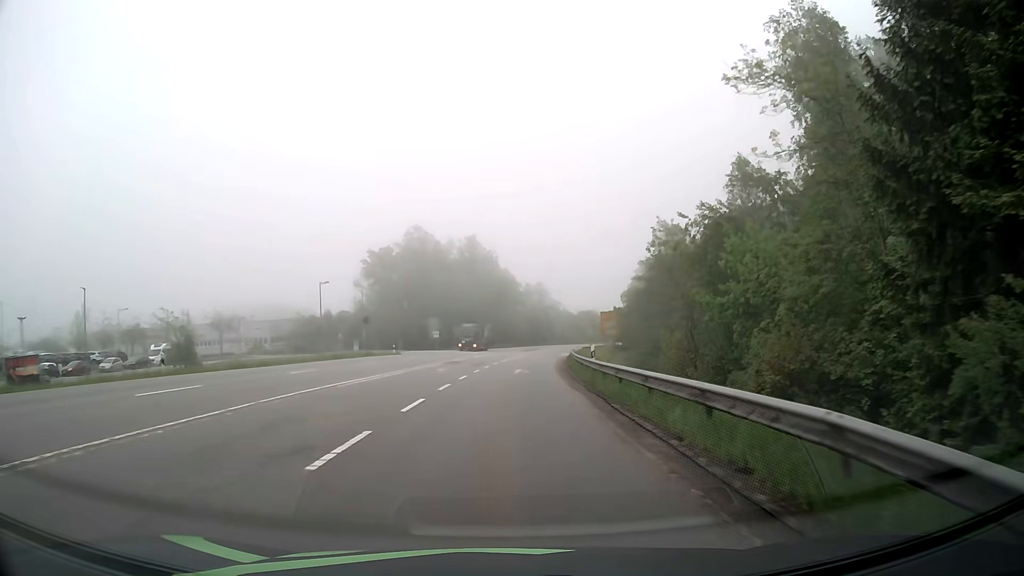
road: secondary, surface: asphalt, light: Day
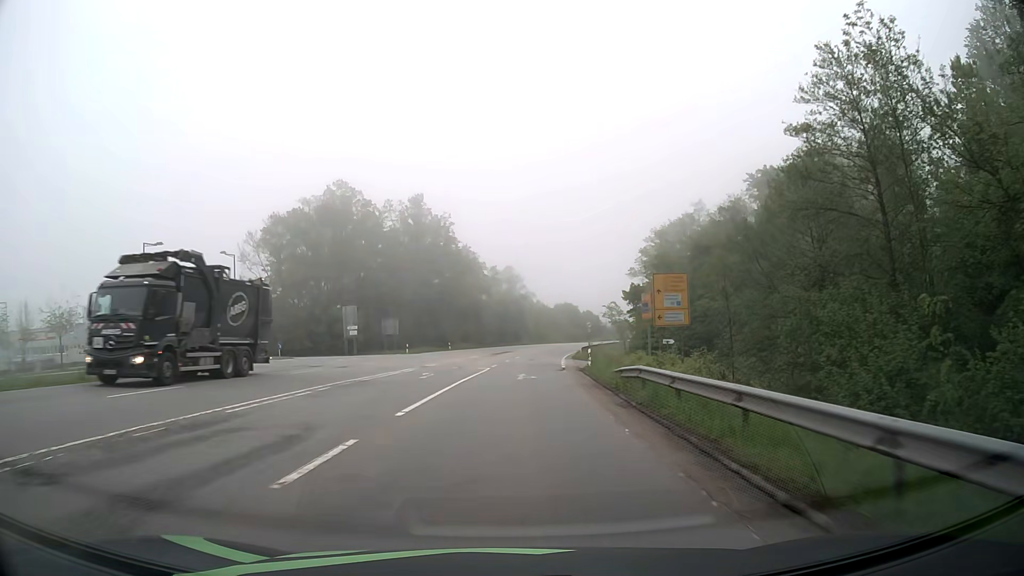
(+0.3, +36.5) m; +2°
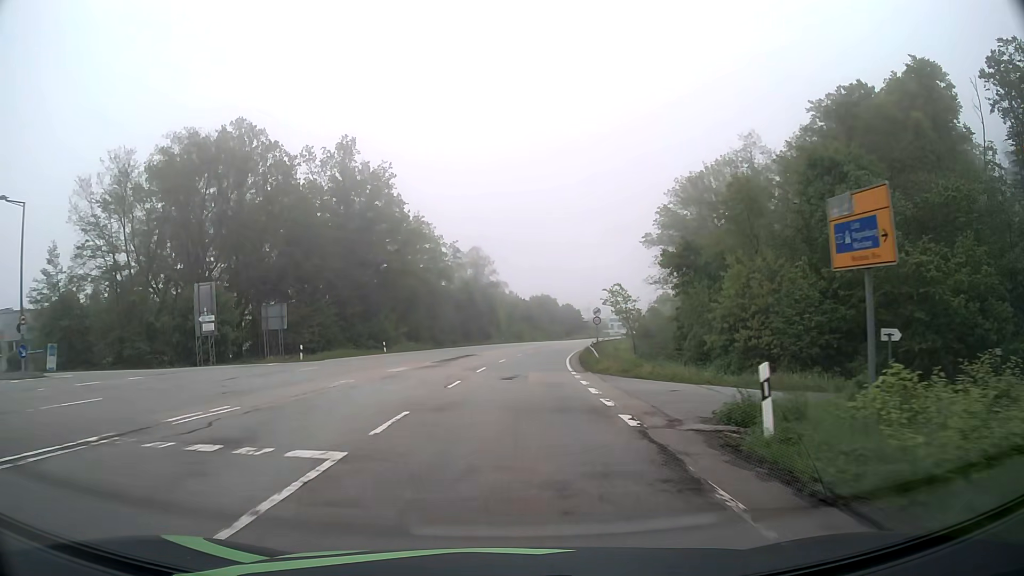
(+0.5, +27.3) m; +2°
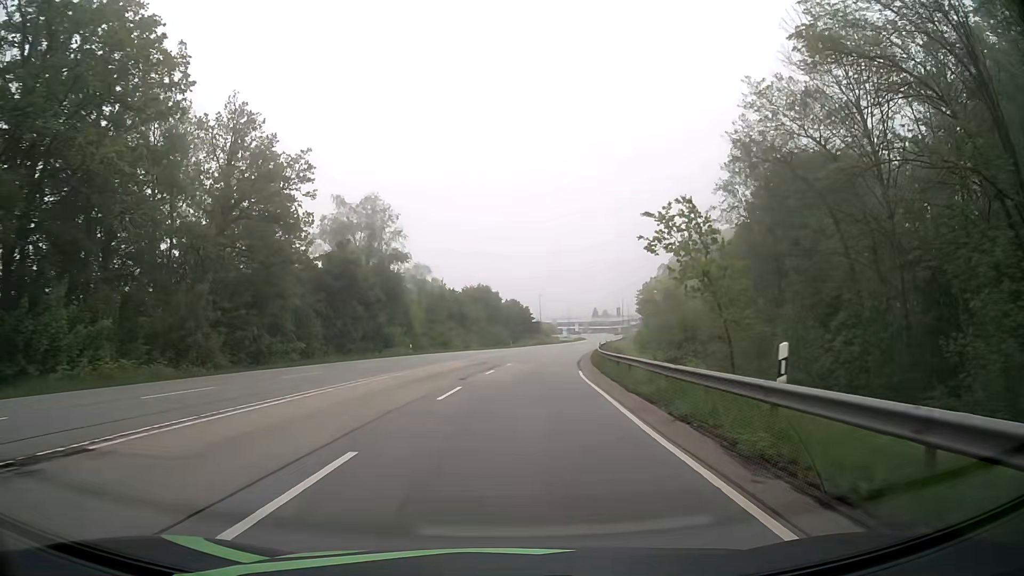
(+2.2, +45.6) m; +6°
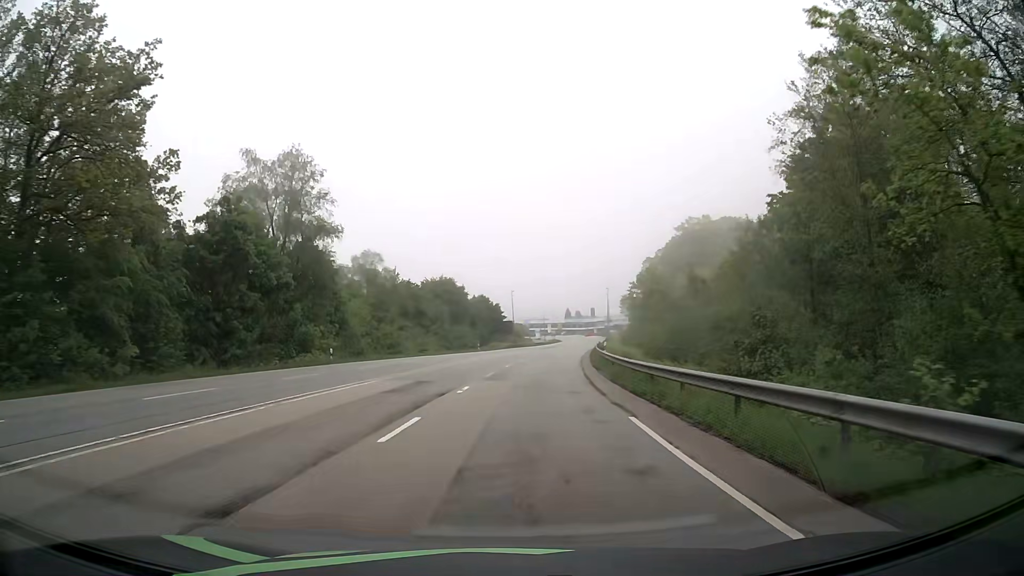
(+0.3, +18.3) m; +3°
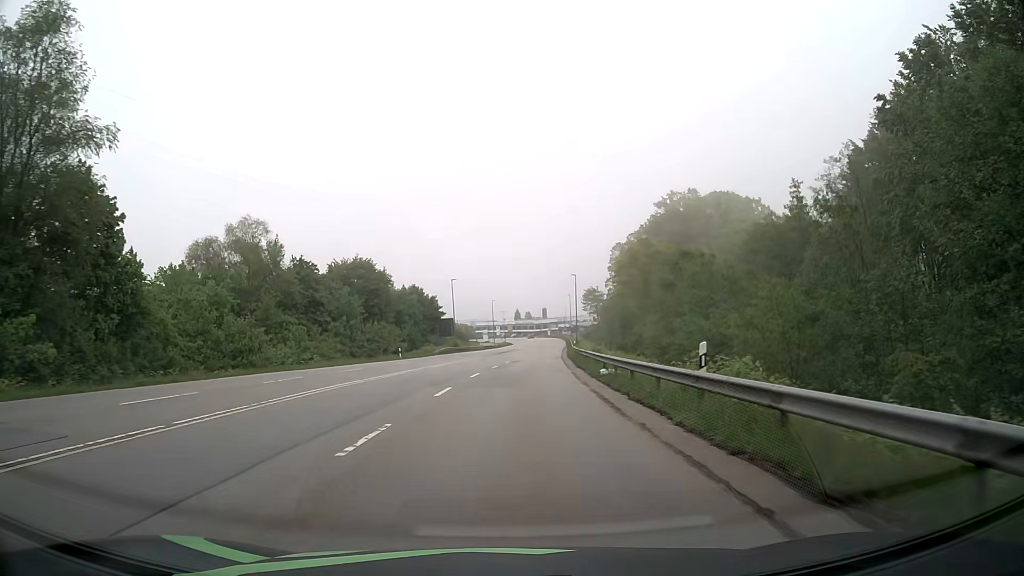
(+1.0, +27.5) m; +5°
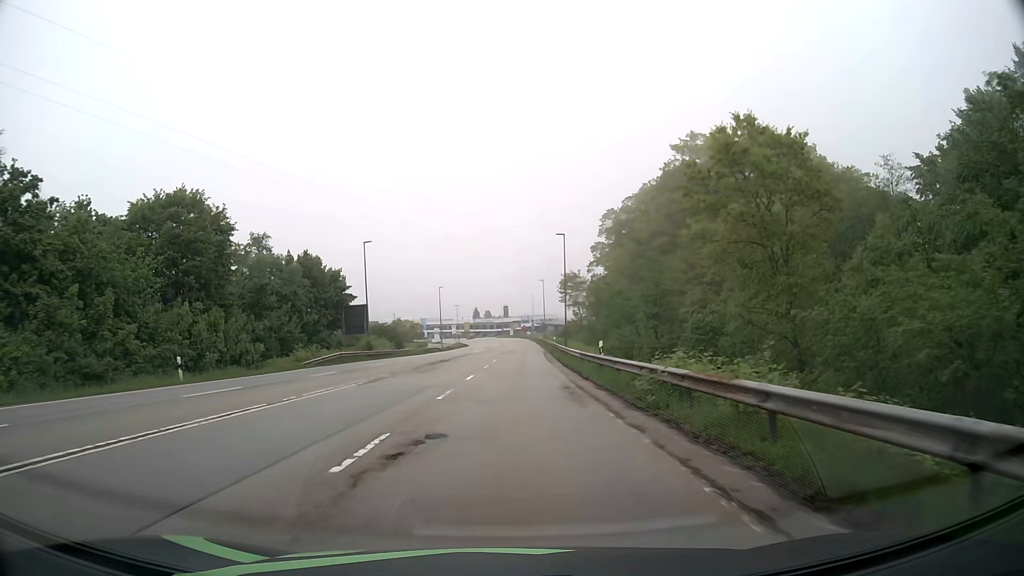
(+1.0, +36.6) m; +3°
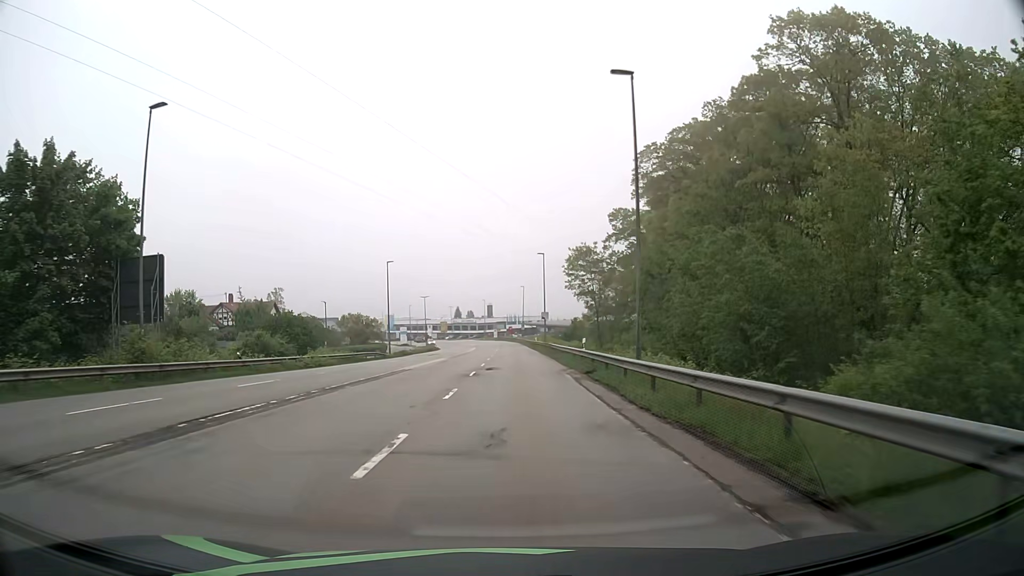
(+0.4, +36.6) m; +1°
(0, +10) (0, +20) (0, +30) (0, +40) (0, +50) (0, +60) (0, +70) (0, +80) (0, +90) (0, +100) m
